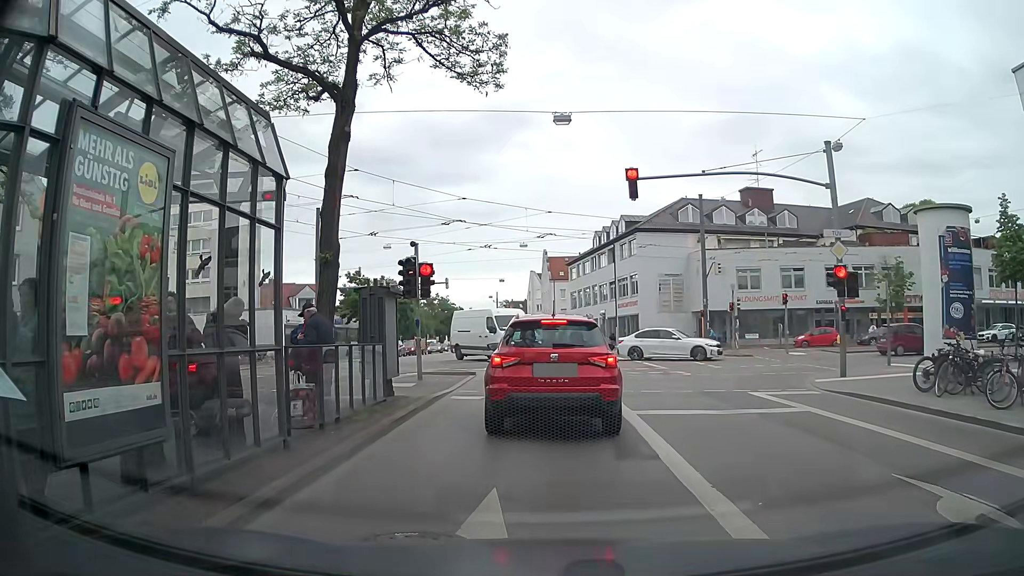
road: tertiary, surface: asphalt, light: Day
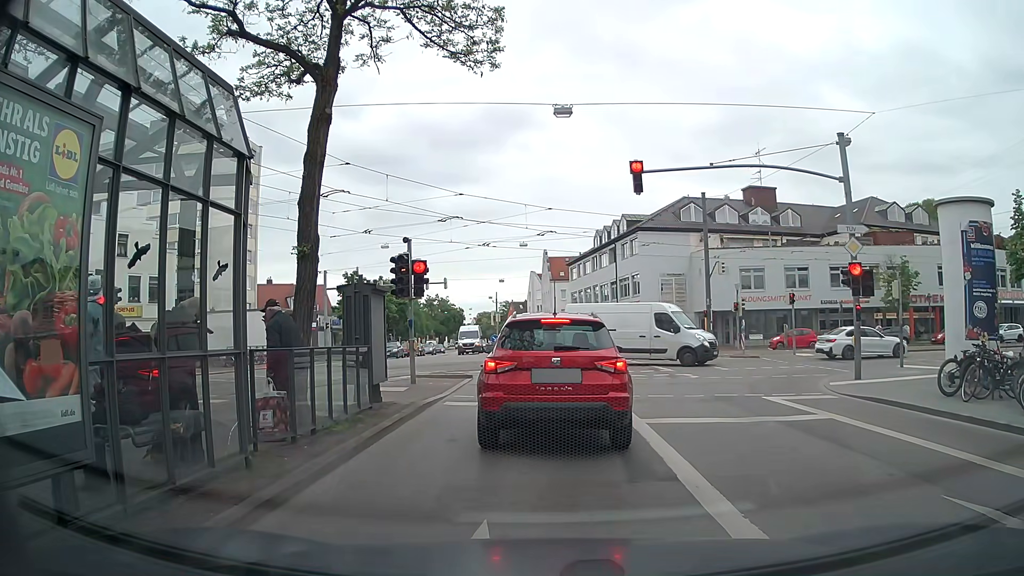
(0.0, +0.9) m; 0°
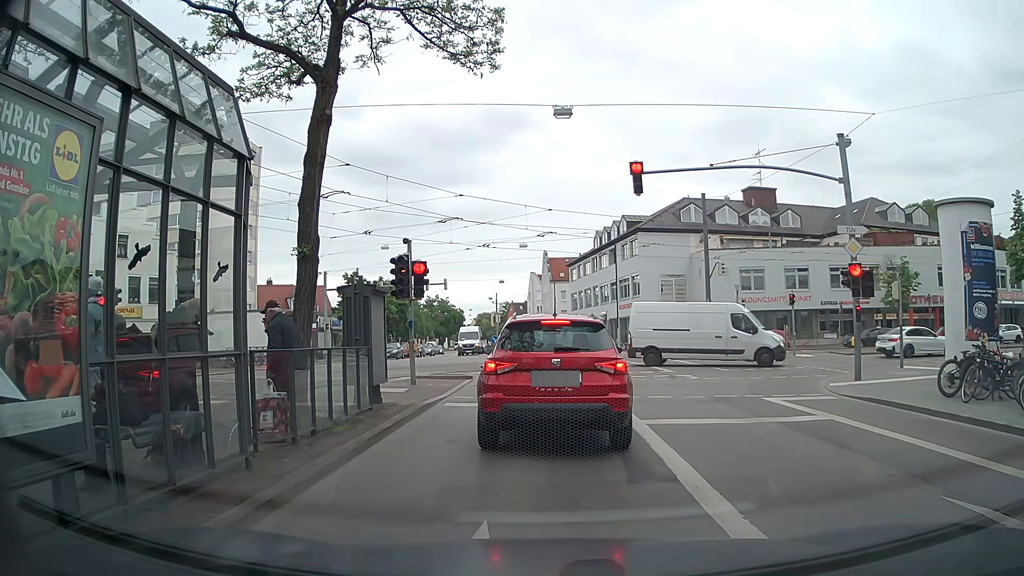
(0.0, 0.0) m; 0°
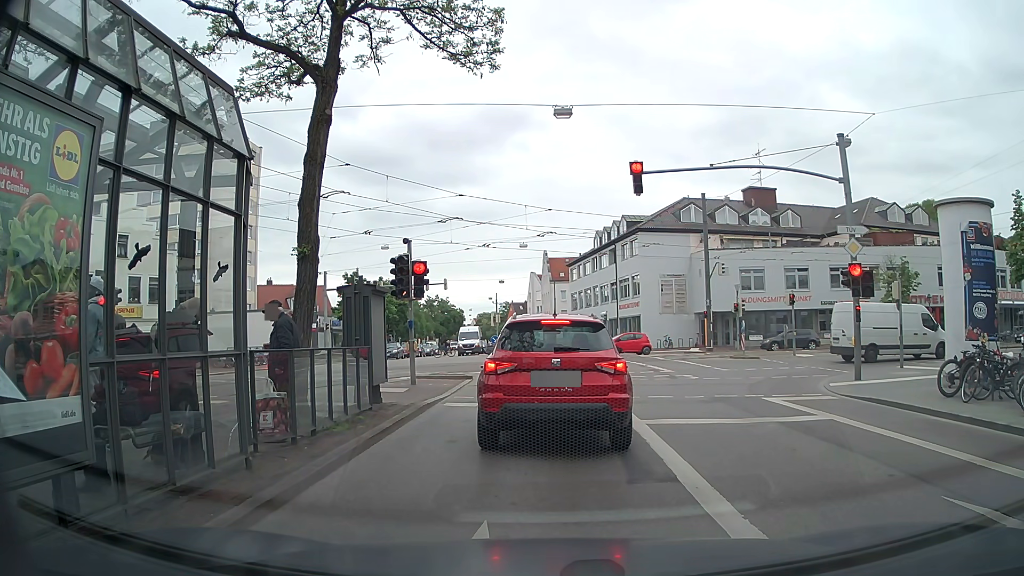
(0.0, 0.0) m; 0°
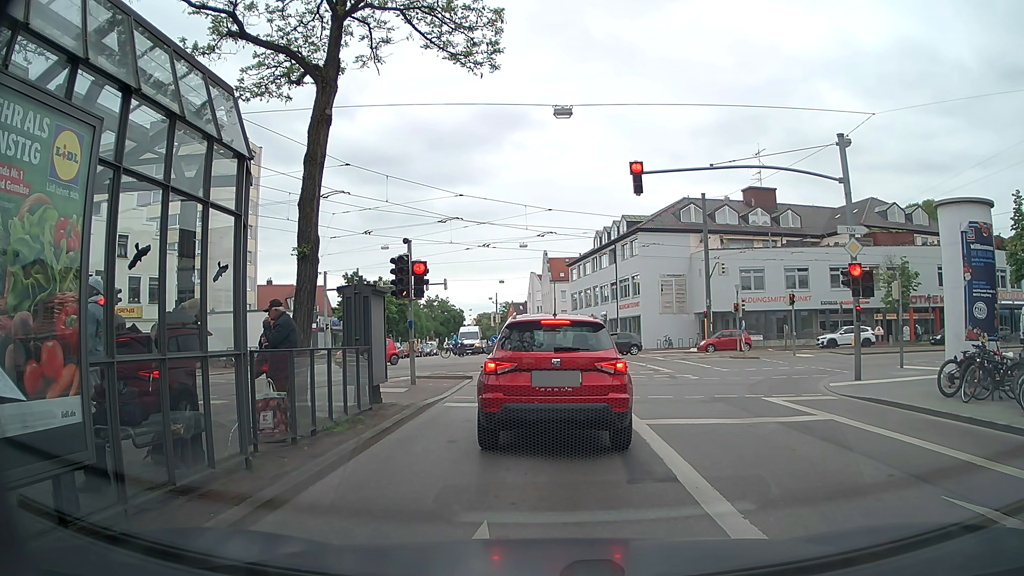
(0.0, 0.0) m; 0°
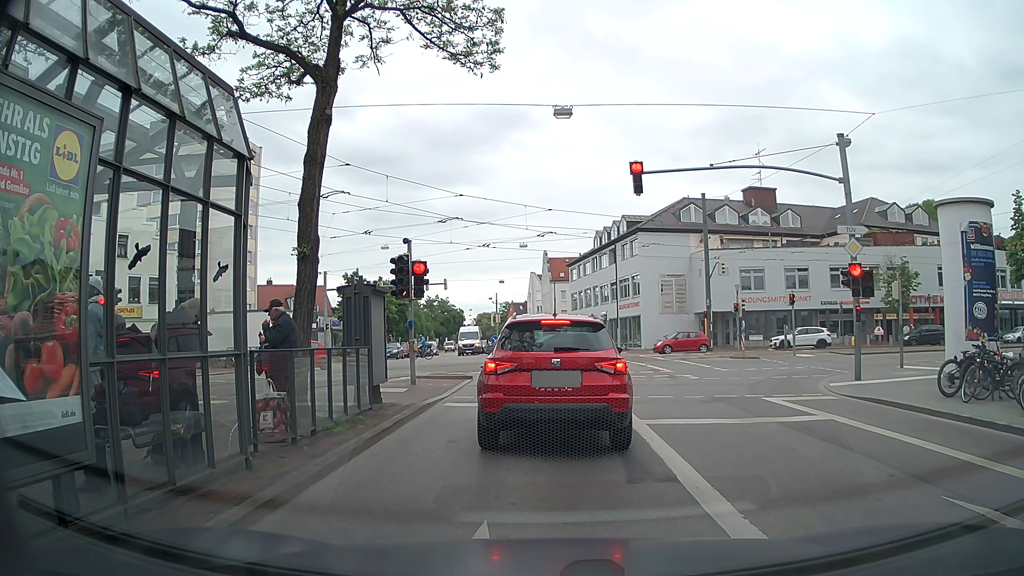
(0.0, 0.0) m; 0°
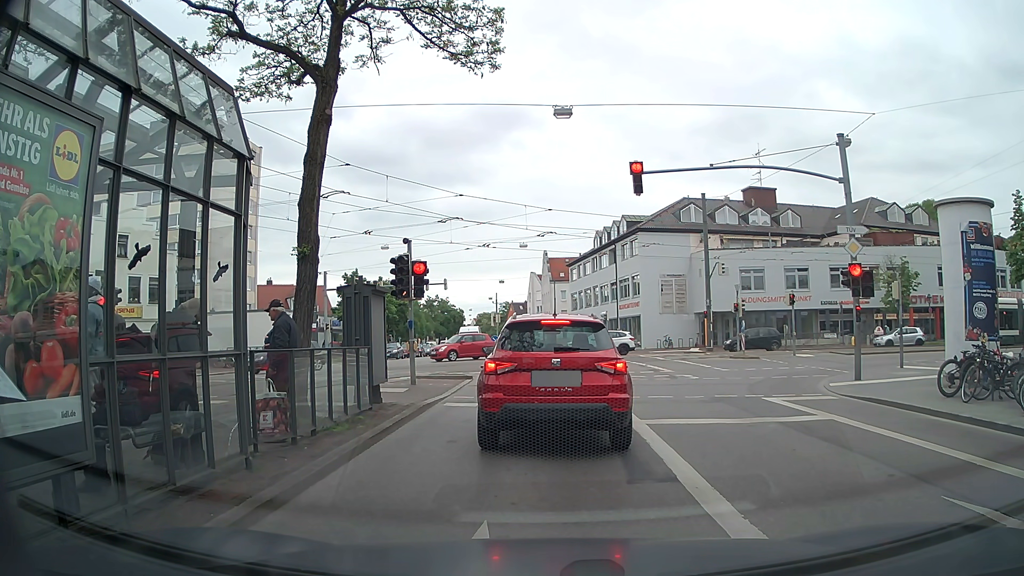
(0.0, 0.0) m; 0°
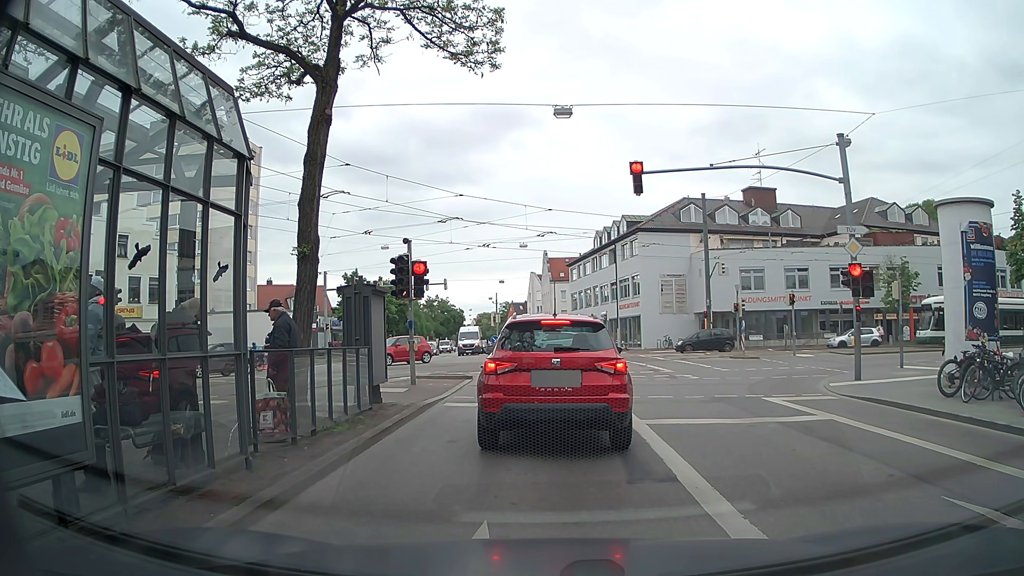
(0.0, 0.0) m; 0°
